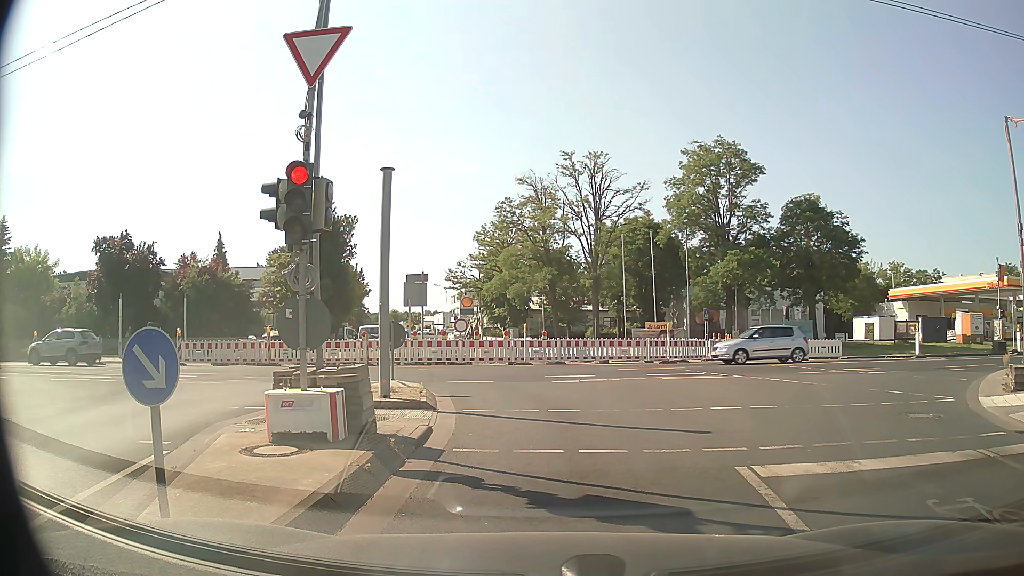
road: tertiary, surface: asphalt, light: Day
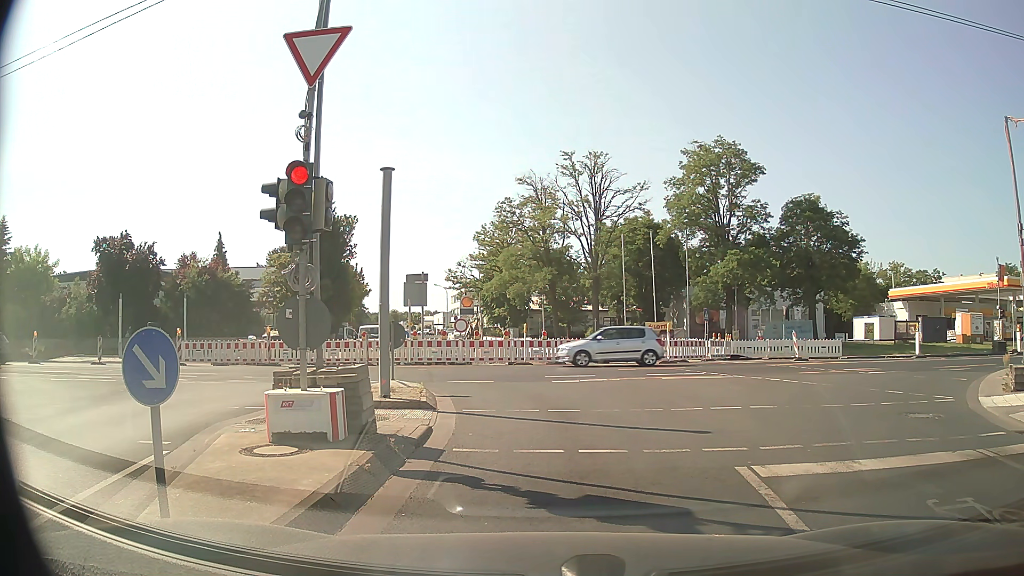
(0.0, 0.0) m; 0°
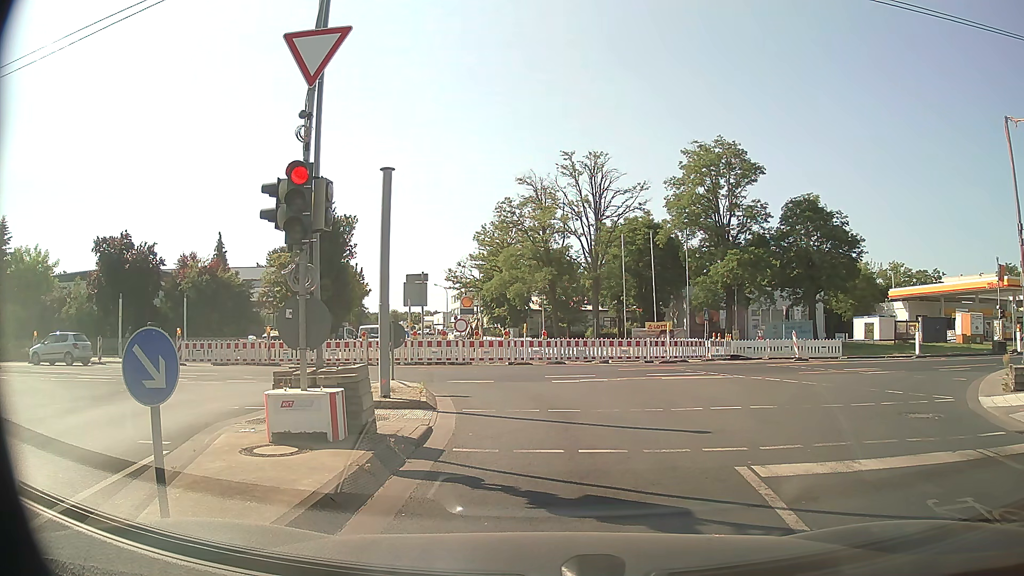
(0.0, 0.0) m; 0°
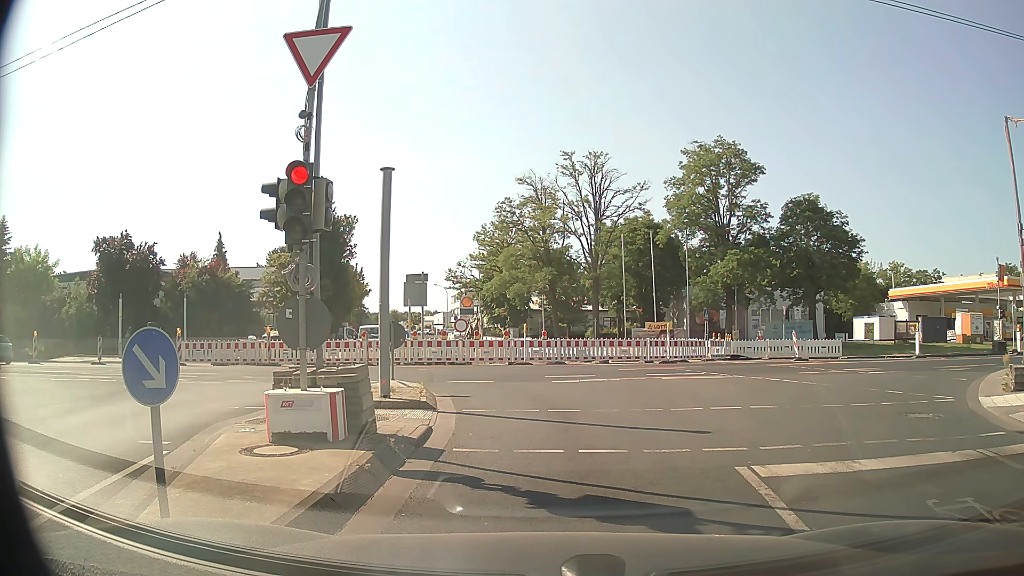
(0.0, 0.0) m; 0°
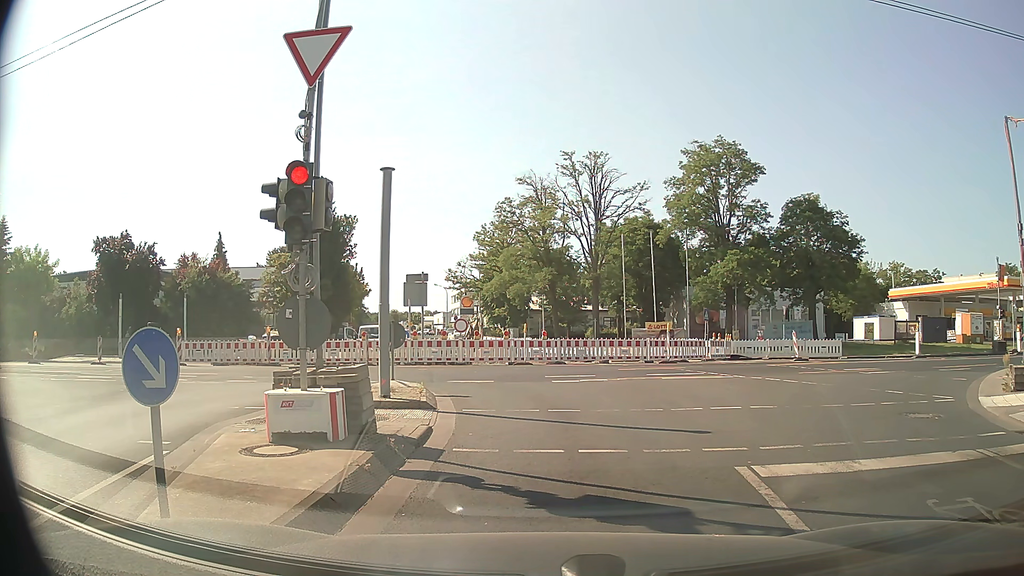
(0.0, 0.0) m; 0°
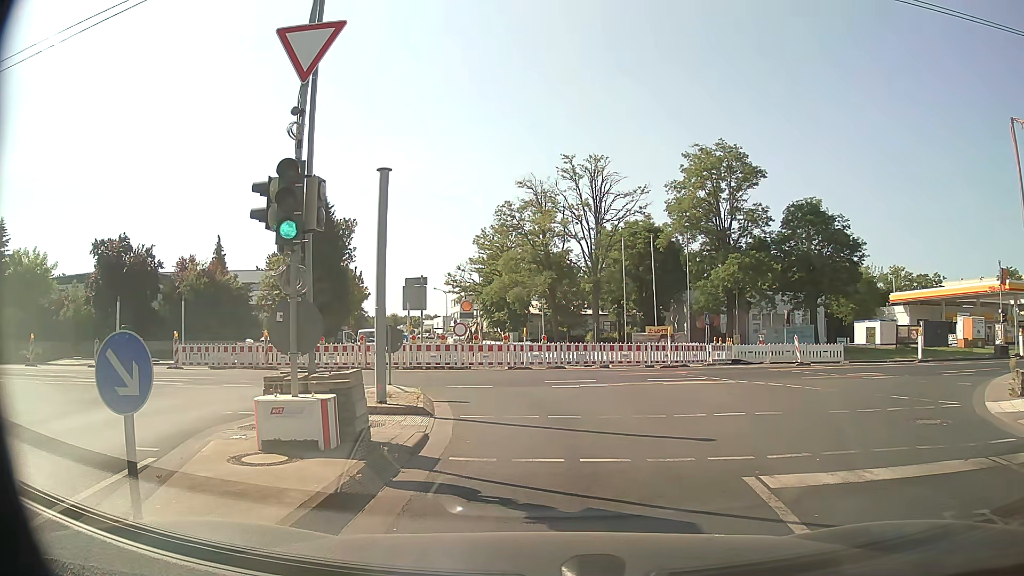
(0.0, +0.3) m; 0°
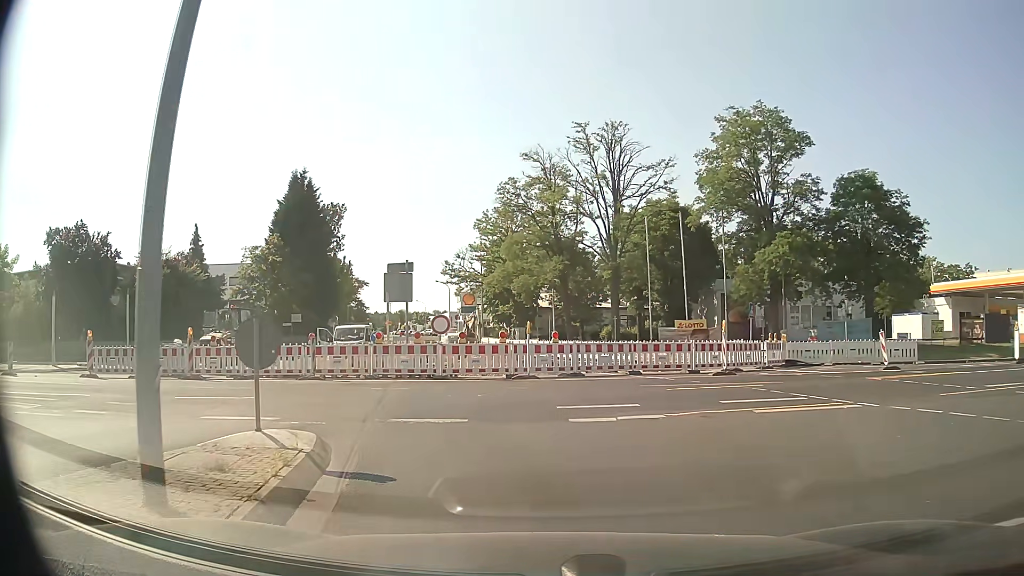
(+0.1, +7.9) m; -1°
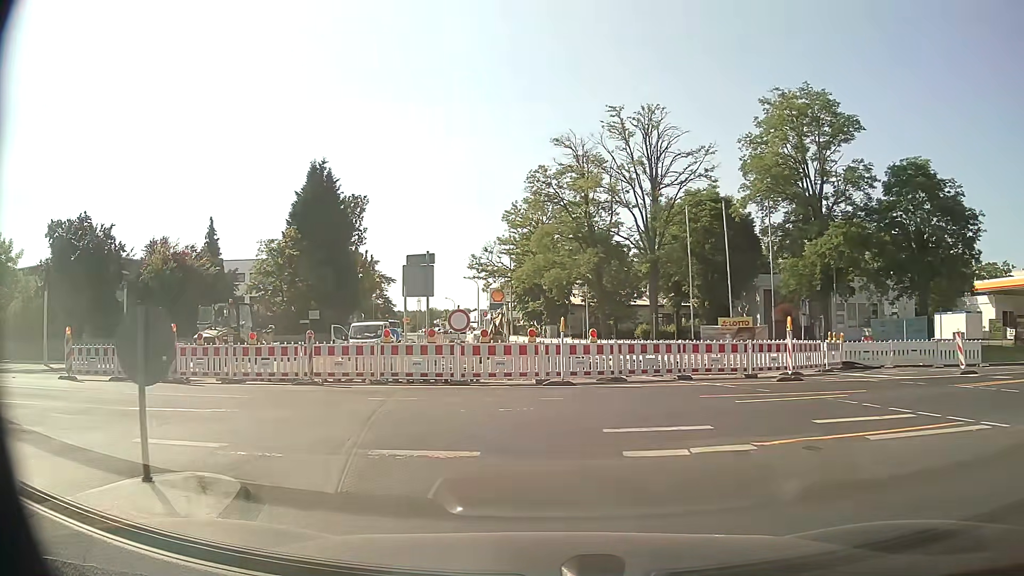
(0.0, +3.1) m; -2°
(-2, +10) (-10, +15) (-20, +16) (-30, +17) (-40, +17) (-50, +17) (-60, +17) (-70, +18) (-80, +20) (-90, +20) m
